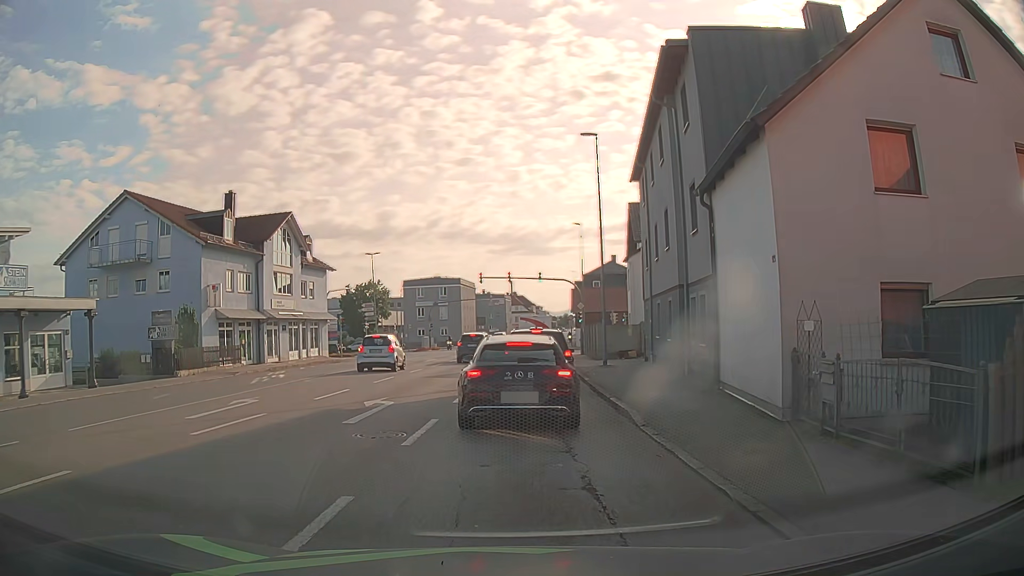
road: tertiary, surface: asphalt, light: Day
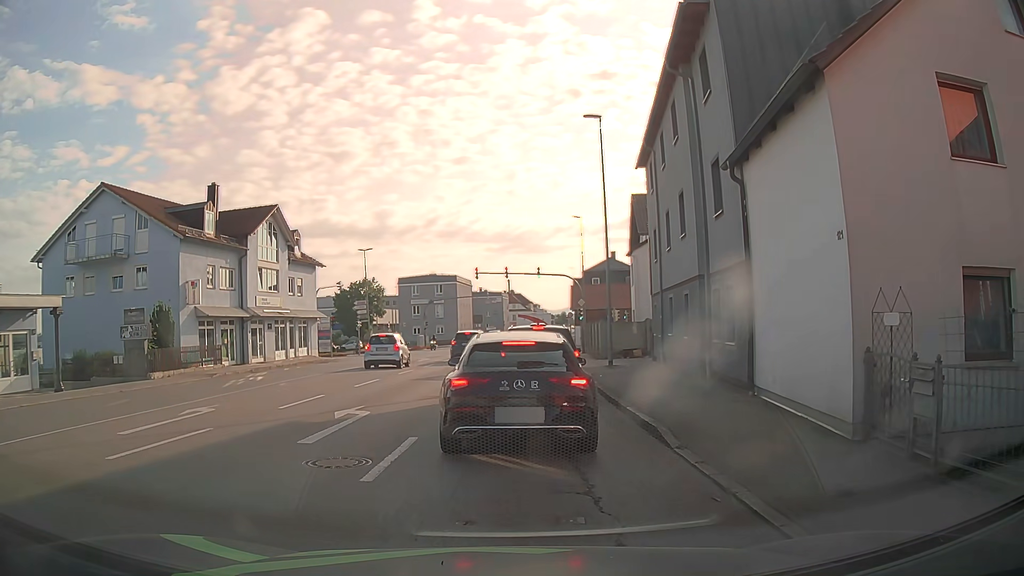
(0.0, +2.2) m; -1°
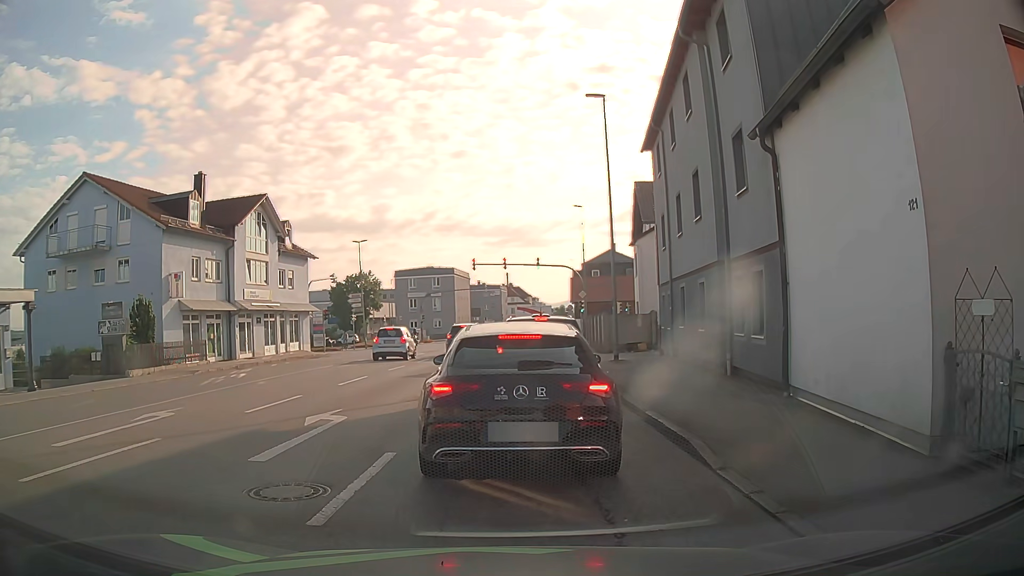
(0.0, +1.6) m; +1°
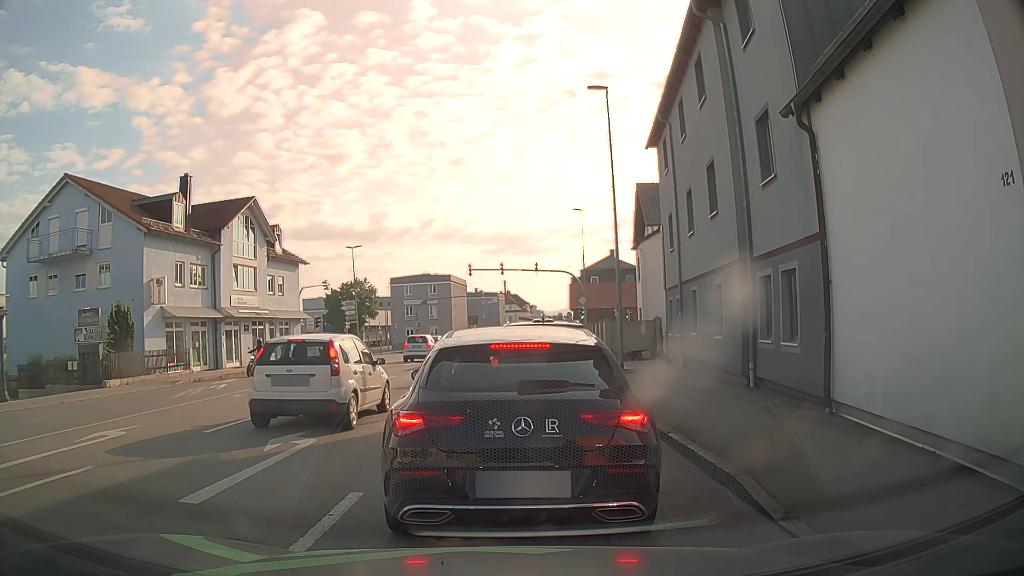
(0.0, +1.5) m; -1°
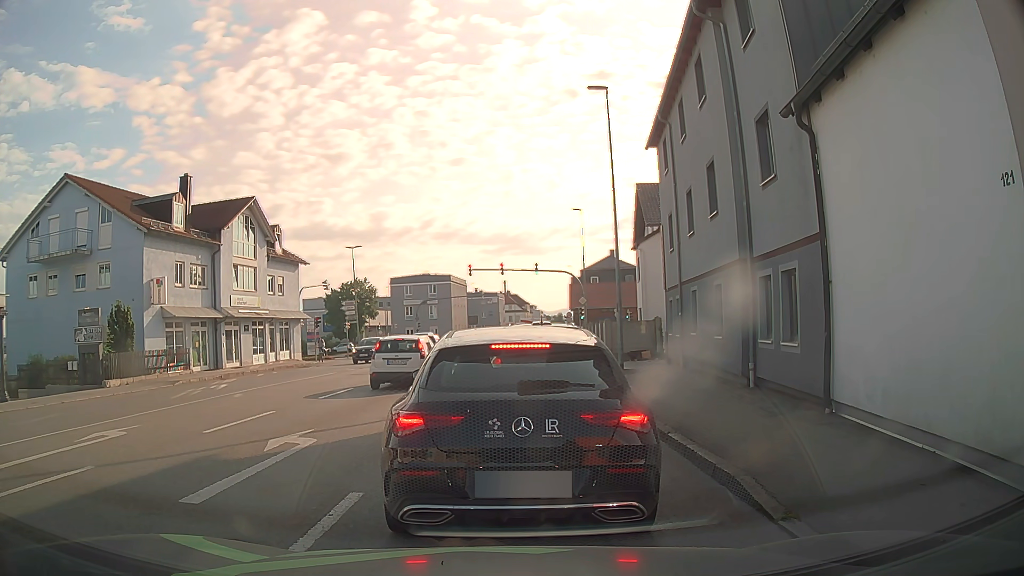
(0.0, 0.0) m; 0°
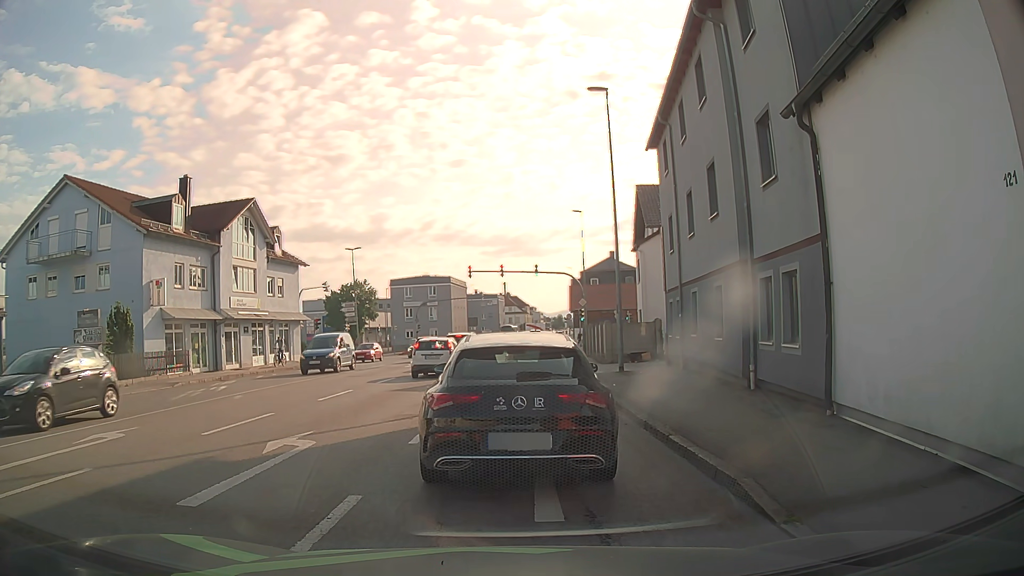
(0.0, 0.0) m; 0°
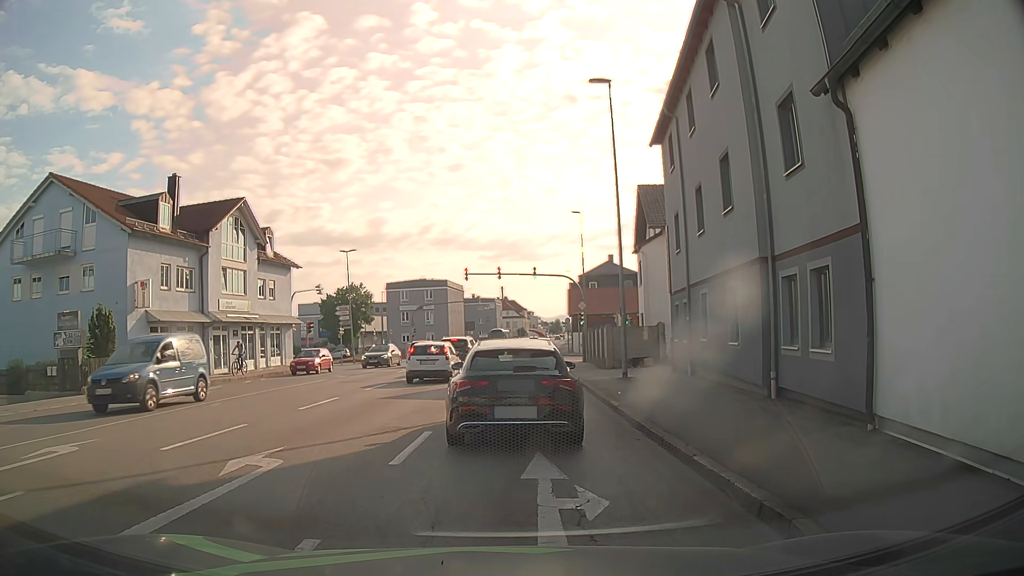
(0.0, +1.4) m; 0°
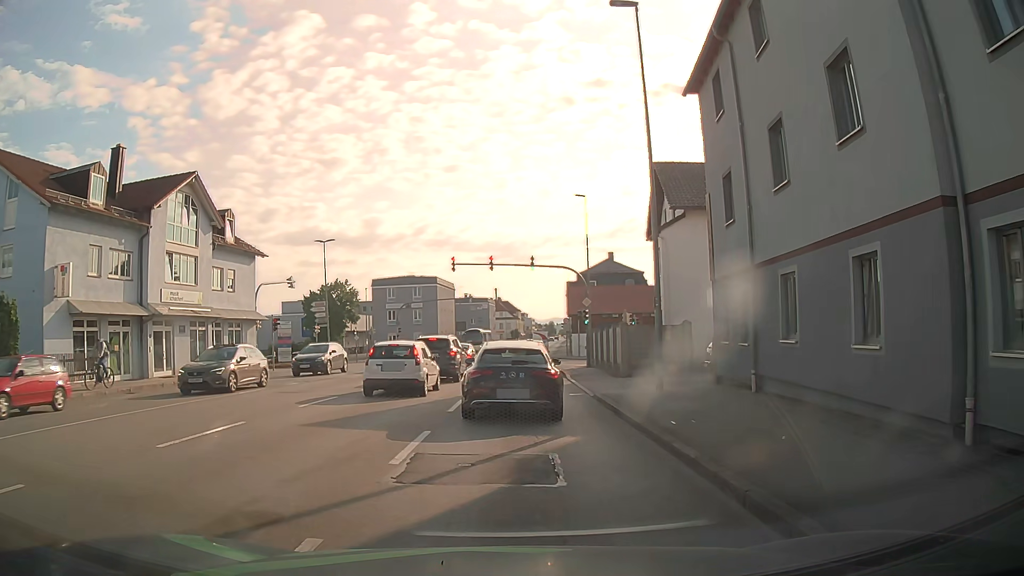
(+0.2, +6.4) m; +1°
(0, +10) (+1, +20) (+1, +30) (+2, +40) (+2, +50) (+3, +60) (+4, +70) (+4, +80) (+5, +90) (+7, +100) m
